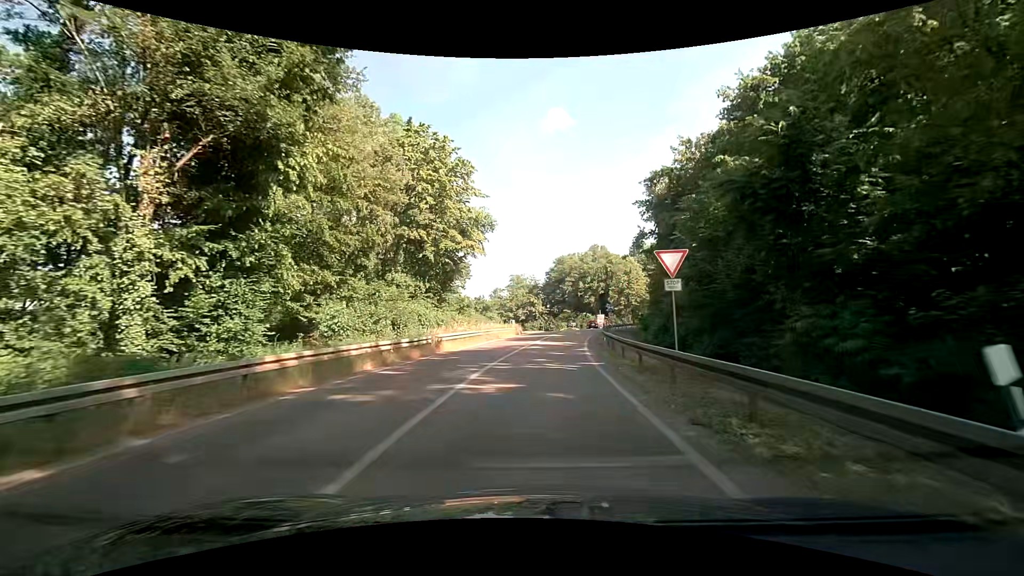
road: trunk_link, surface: asphalt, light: Day
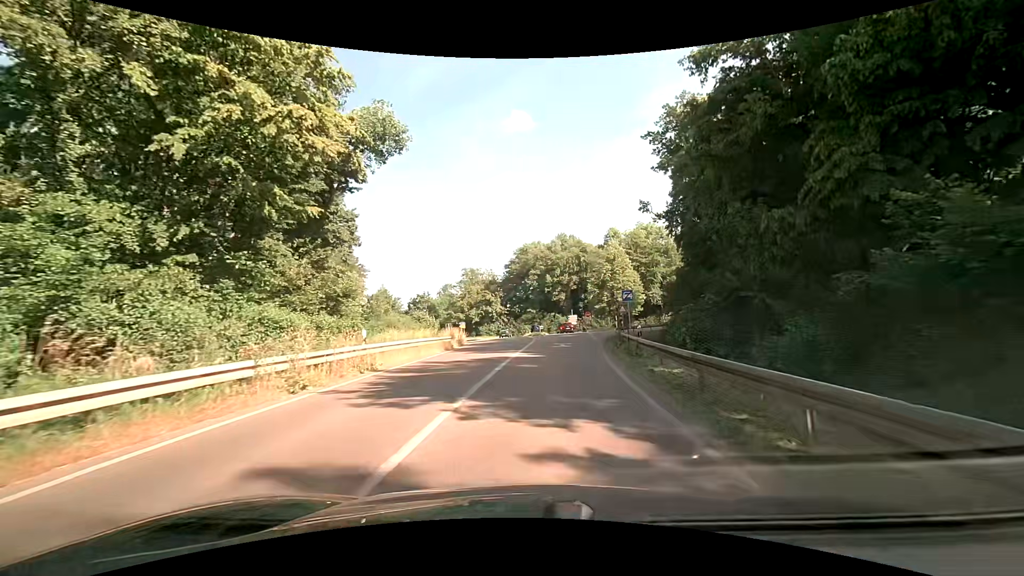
(+1.3, +25.1) m; +5°
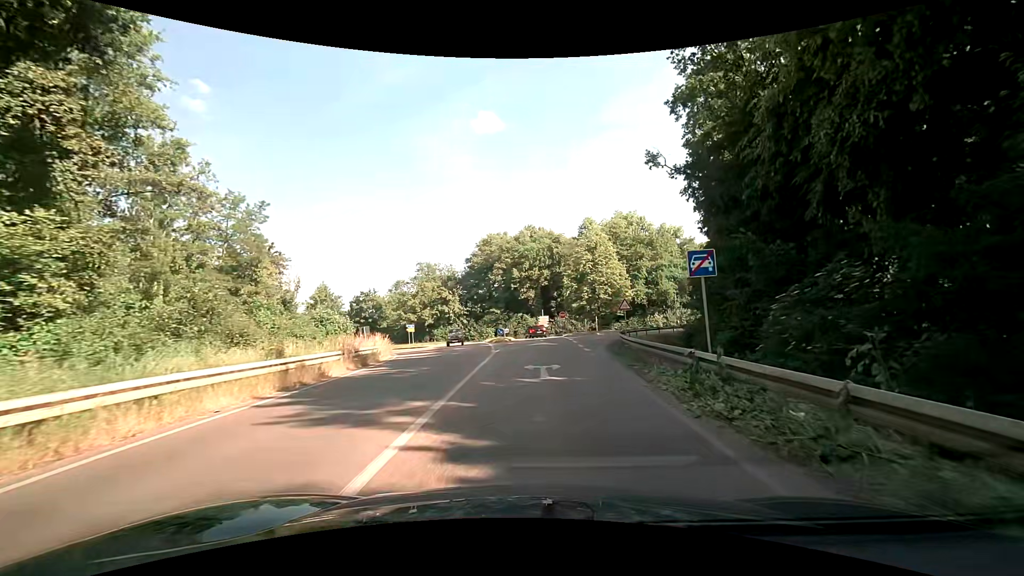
(+0.4, +15.3) m; +4°
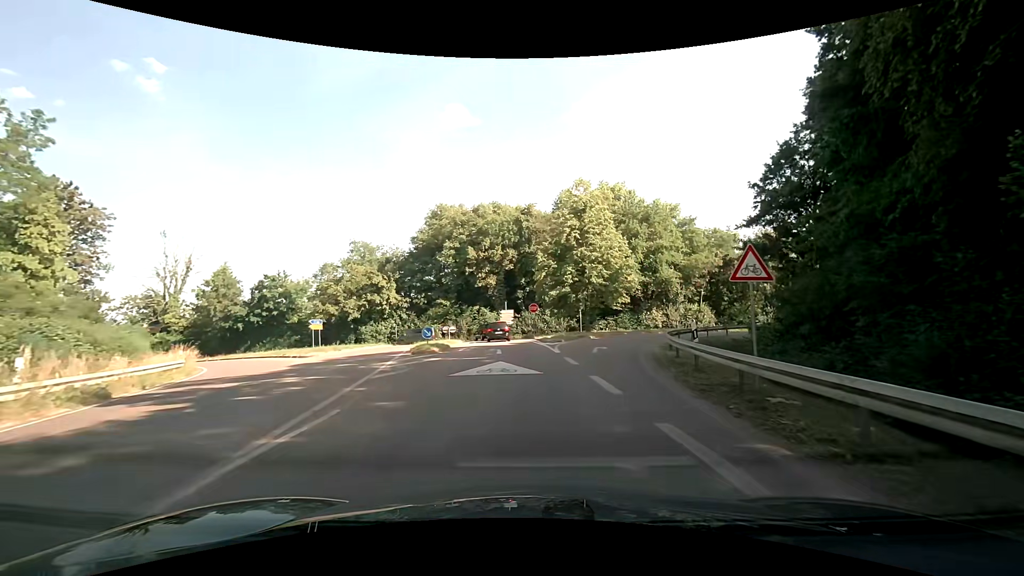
(+0.5, +21.1) m; +3°
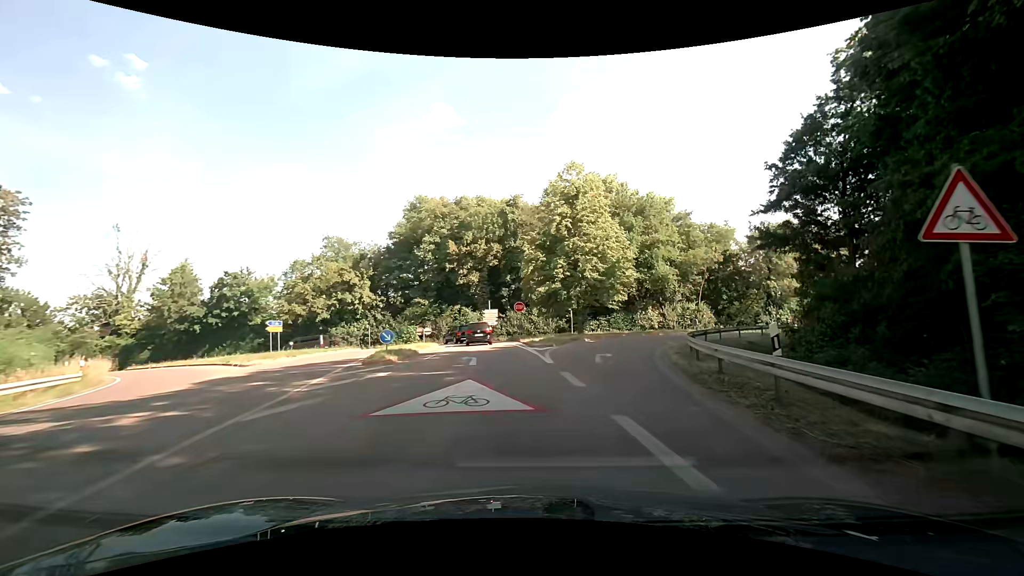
(+0.1, +5.2) m; +3°
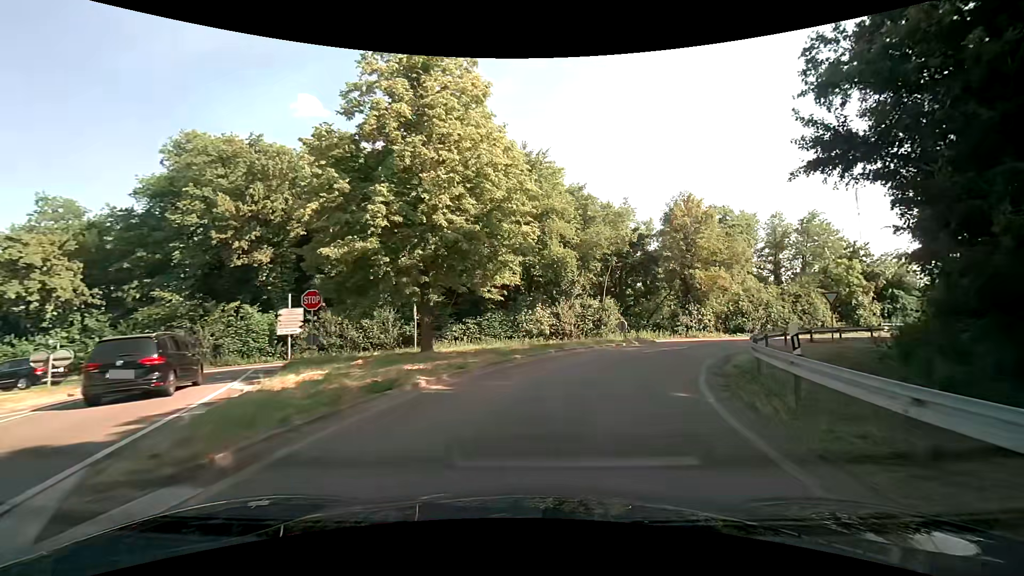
(+2.4, +20.5) m; +15°
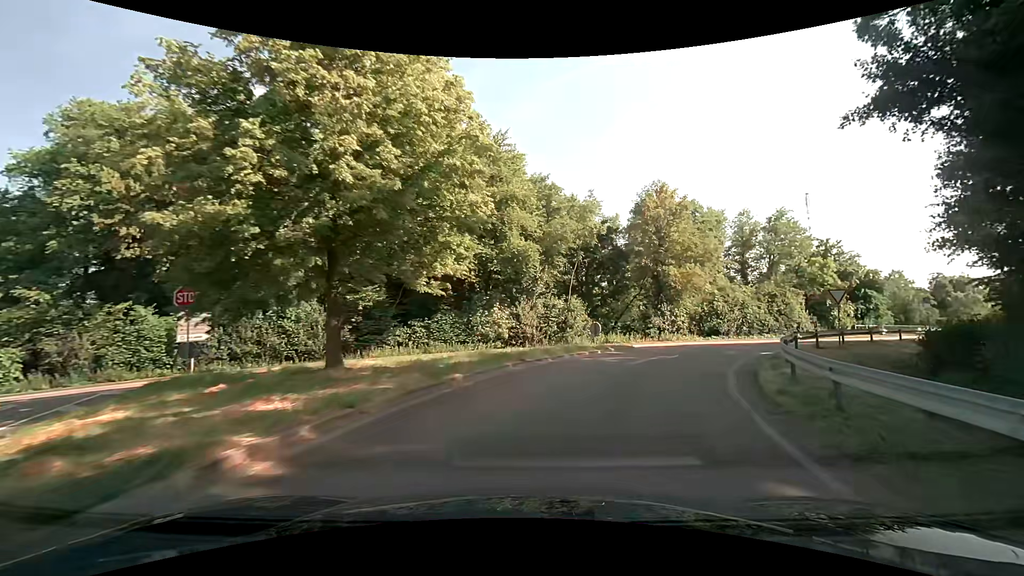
(+0.1, +5.1) m; +4°
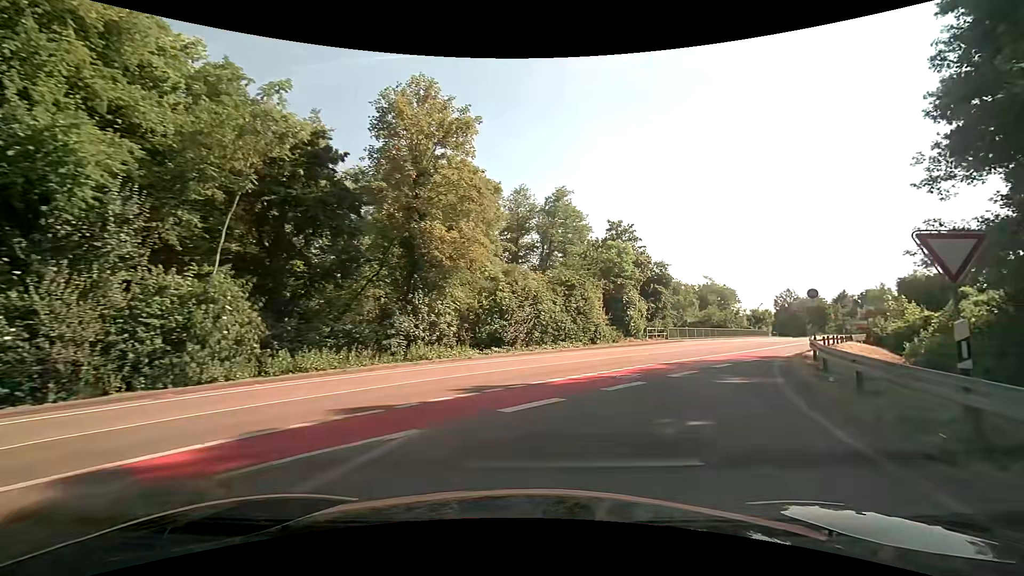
(+4.5, +19.1) m; +28°
